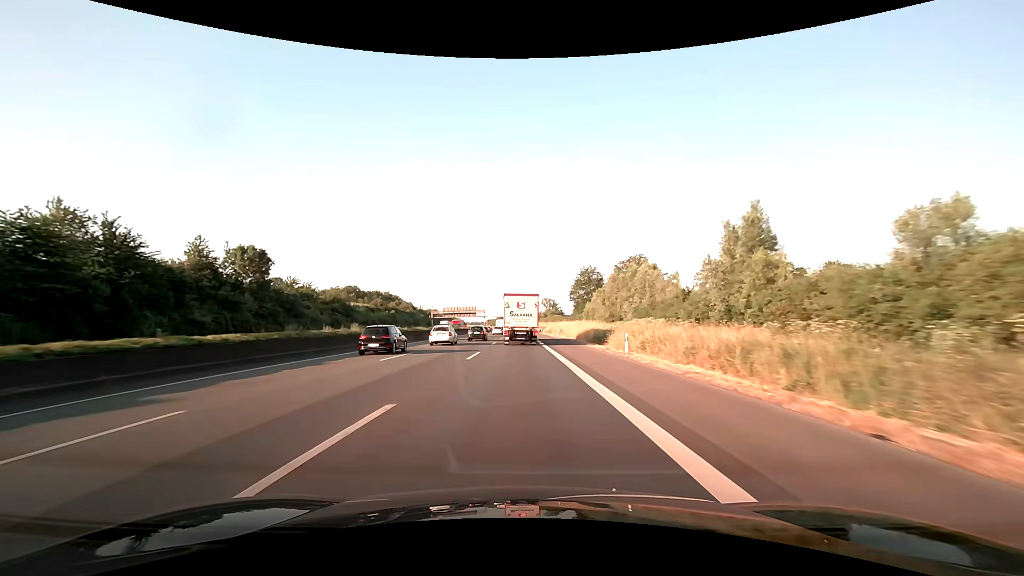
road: motorway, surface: asphalt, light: Day
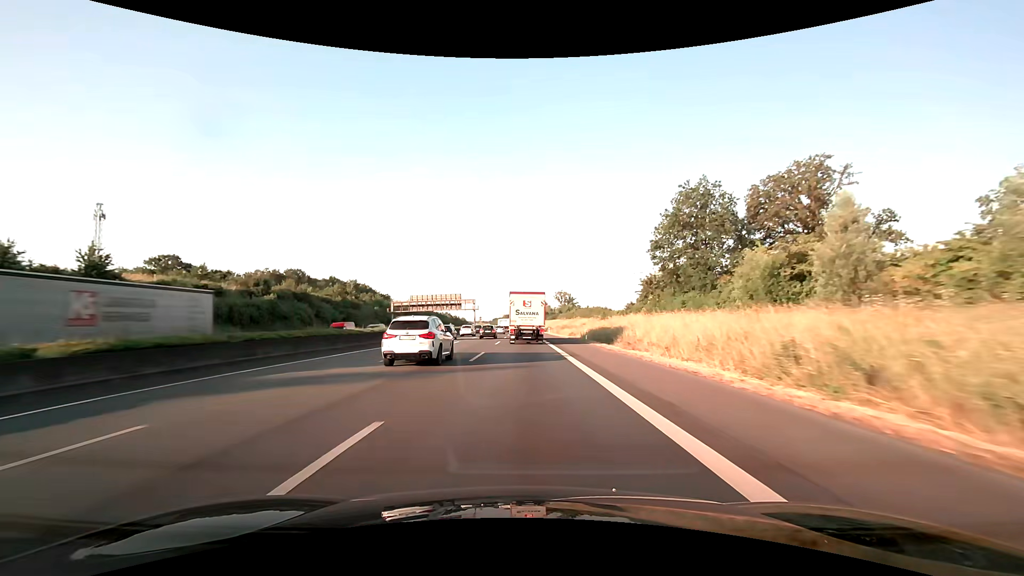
(-0.9, +73.3) m; -1°
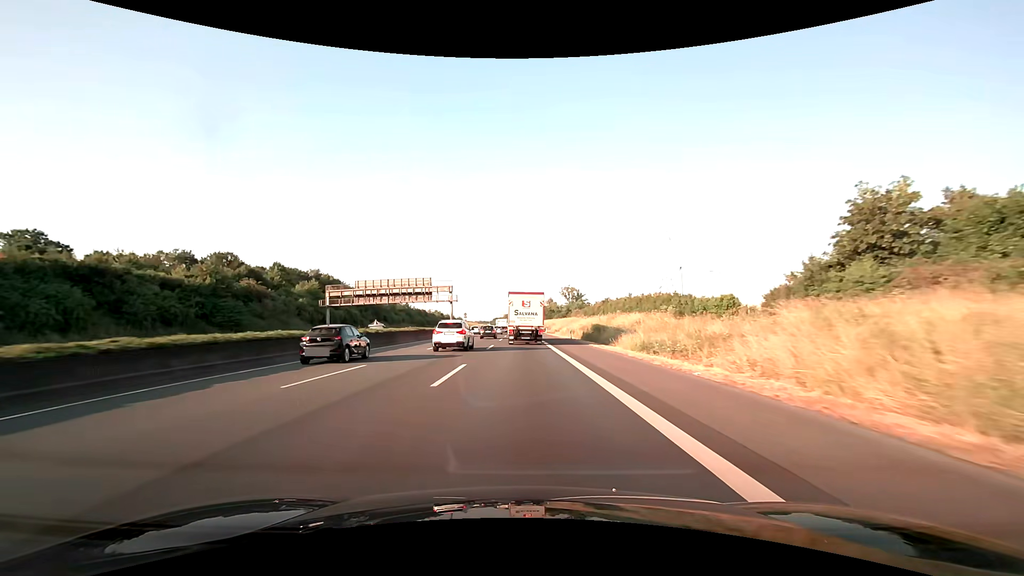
(-0.1, +43.7) m; 0°
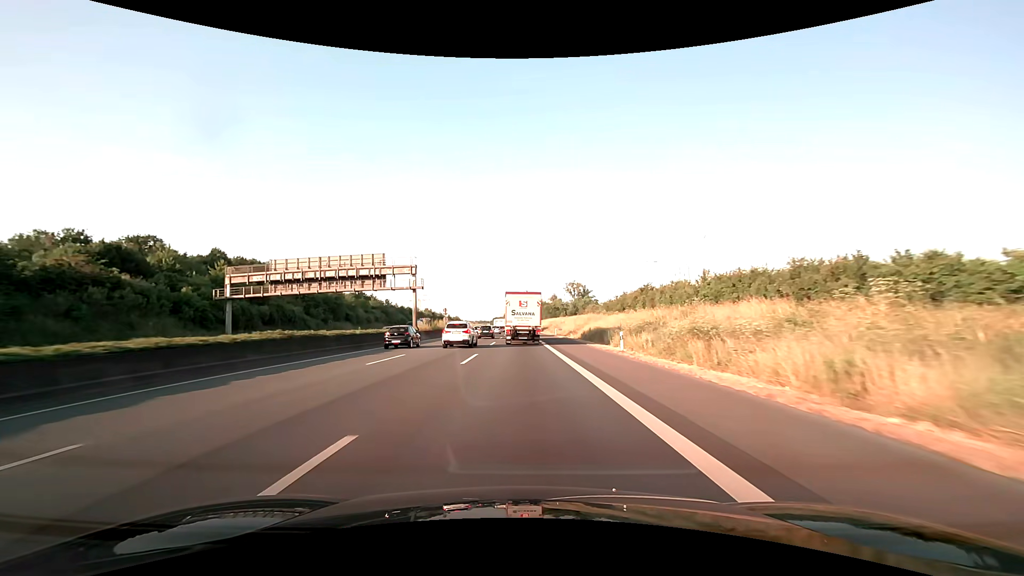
(0.0, +29.2) m; 0°
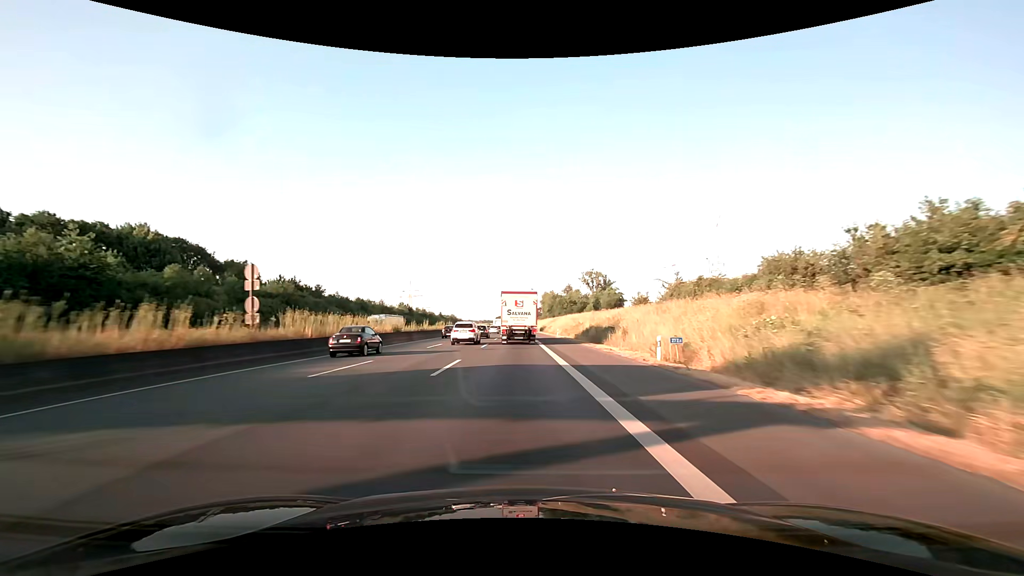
(-0.1, +58.3) m; 0°
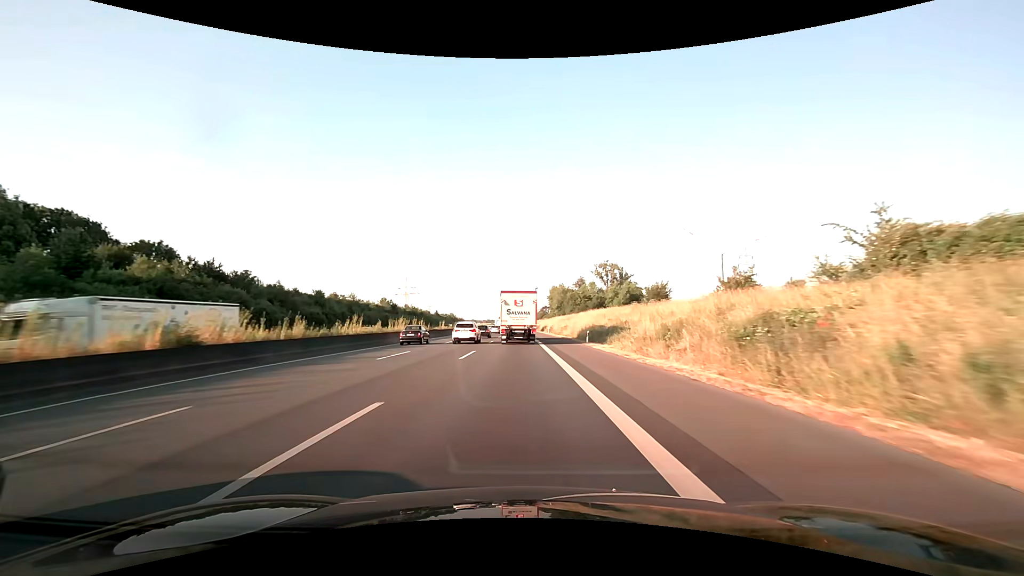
(-0.1, +29.1) m; 0°
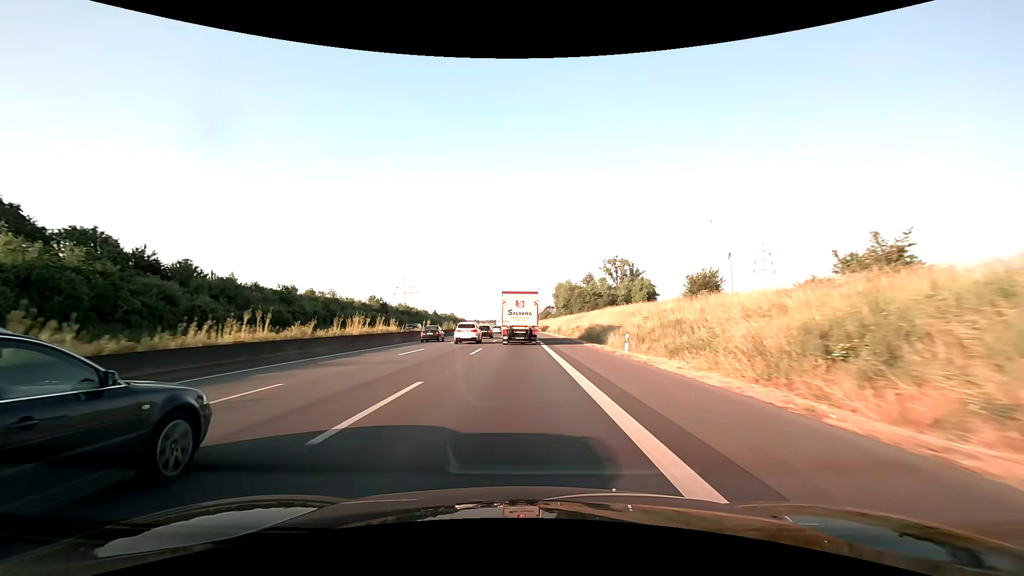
(0.0, +14.5) m; 0°
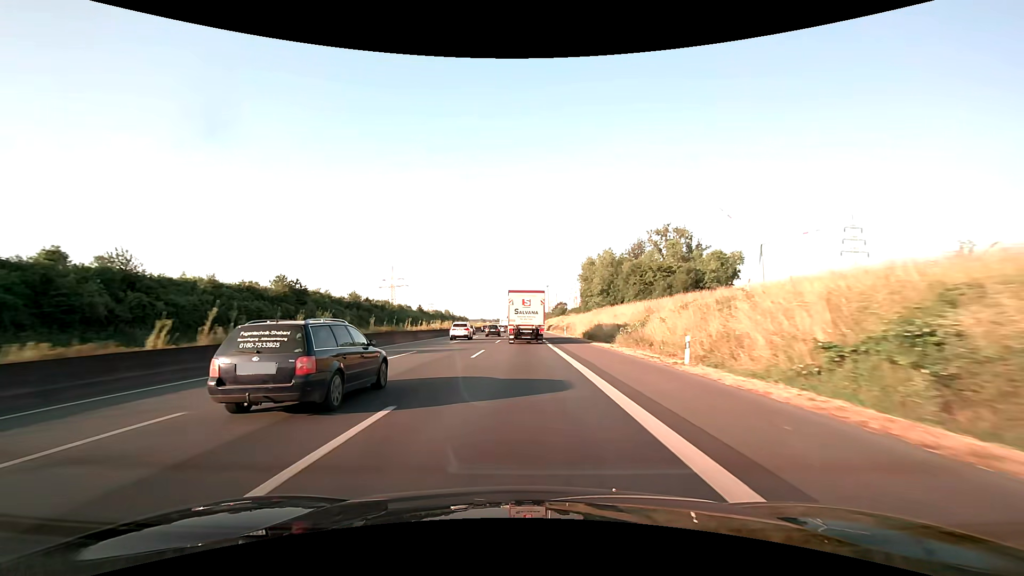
(-0.5, +58.0) m; -1°
(0, +10) (0, +20) (0, +30) (0, +40) (0, +50) (0, +60) (0, +70) (0, +80) (0, +90) (0, +100) m
